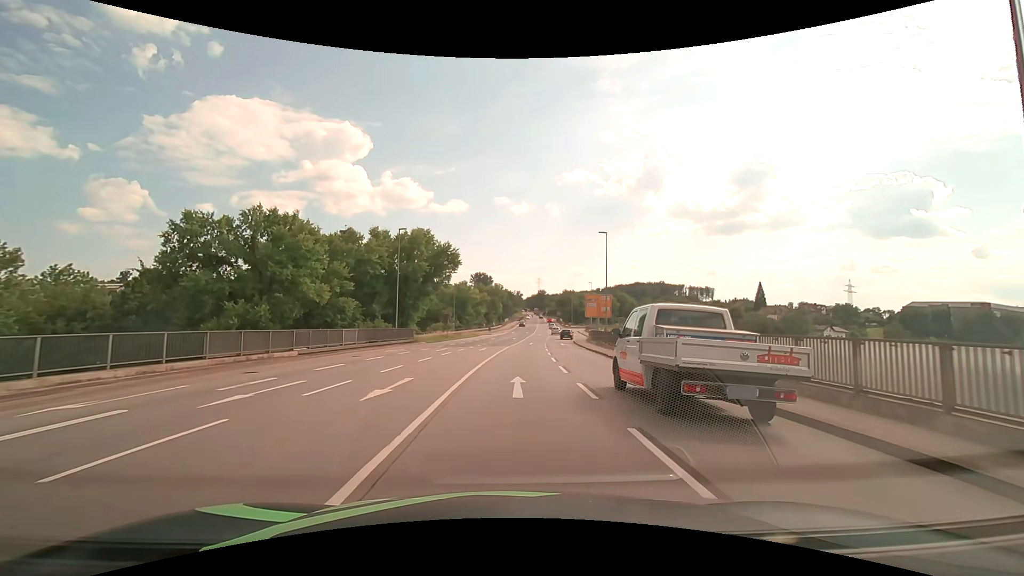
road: primary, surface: asphalt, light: Day
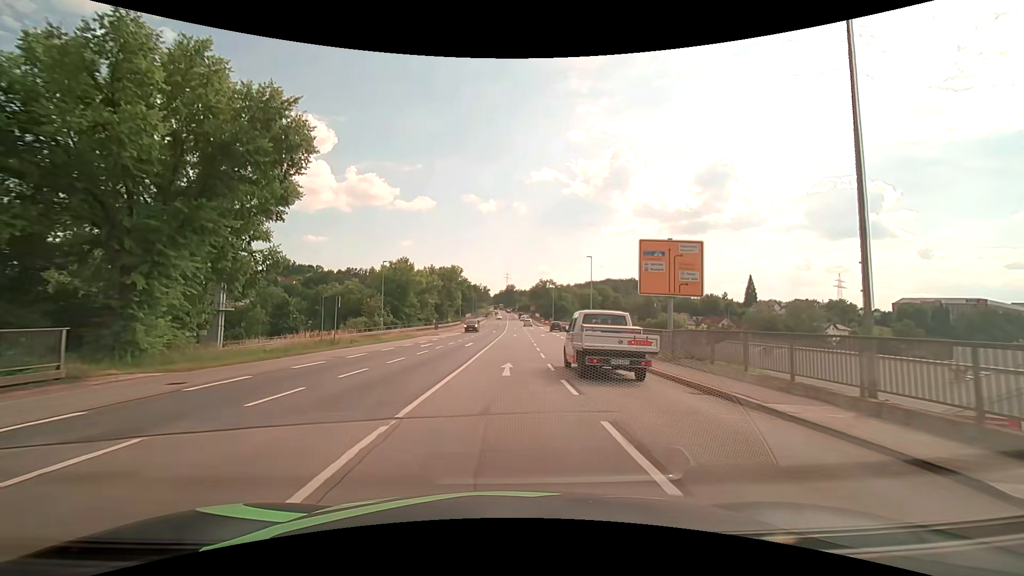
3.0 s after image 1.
(+1.2, +36.2) m; +3°
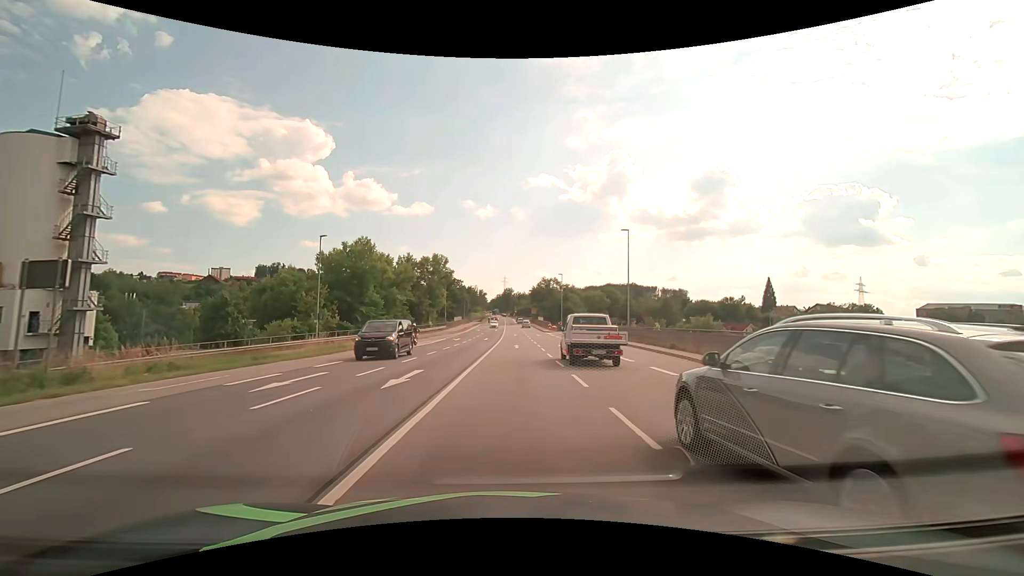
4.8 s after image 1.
(+0.1, +22.6) m; 0°
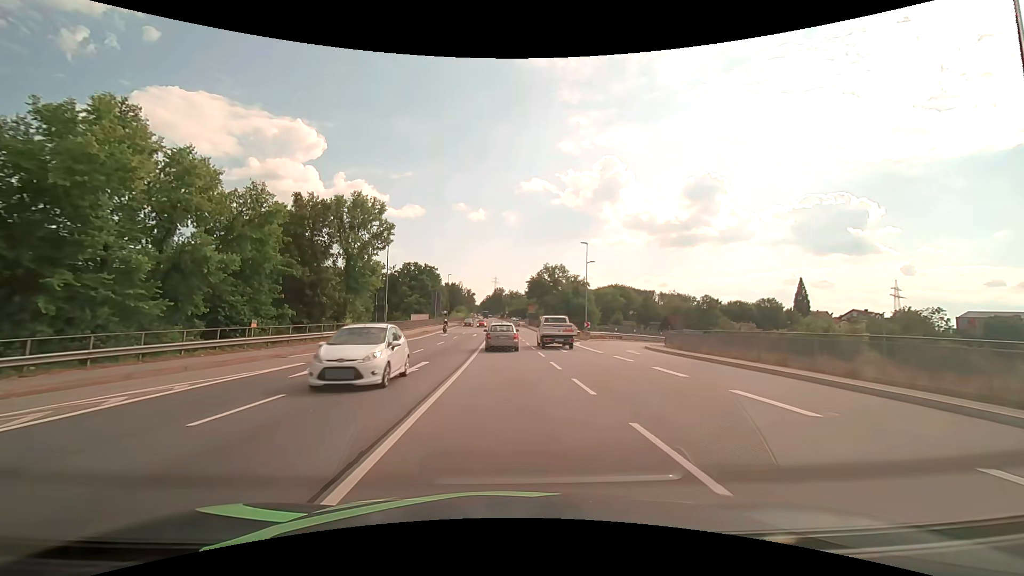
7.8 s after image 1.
(+0.6, +37.5) m; +1°
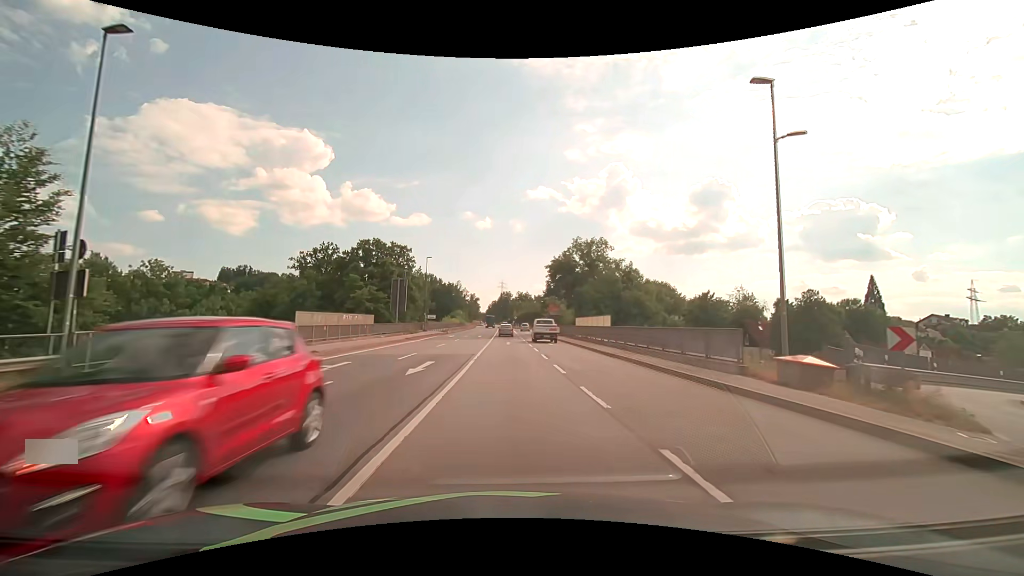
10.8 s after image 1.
(-0.2, +37.6) m; -1°
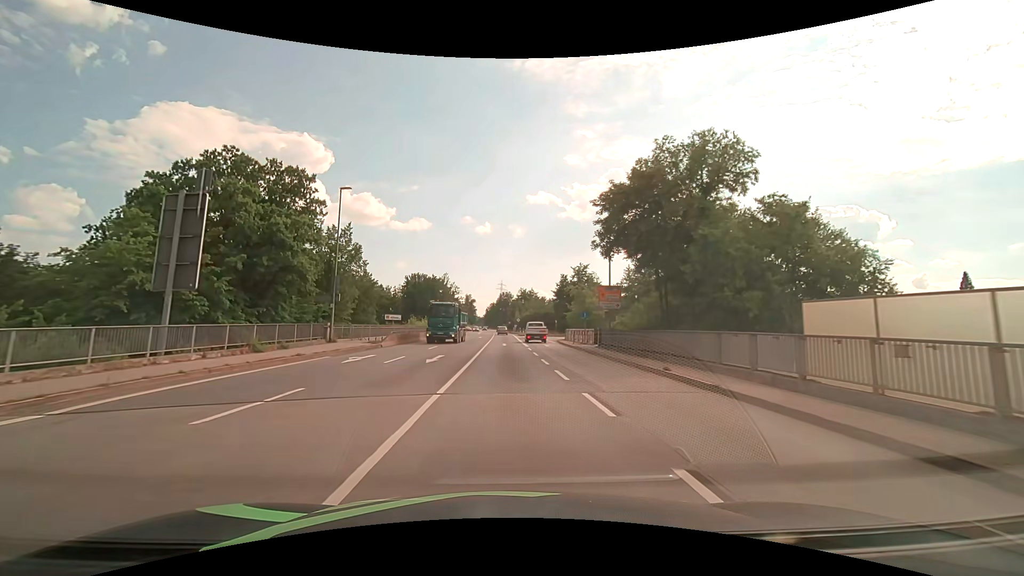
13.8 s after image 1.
(0.0, +37.5) m; 0°
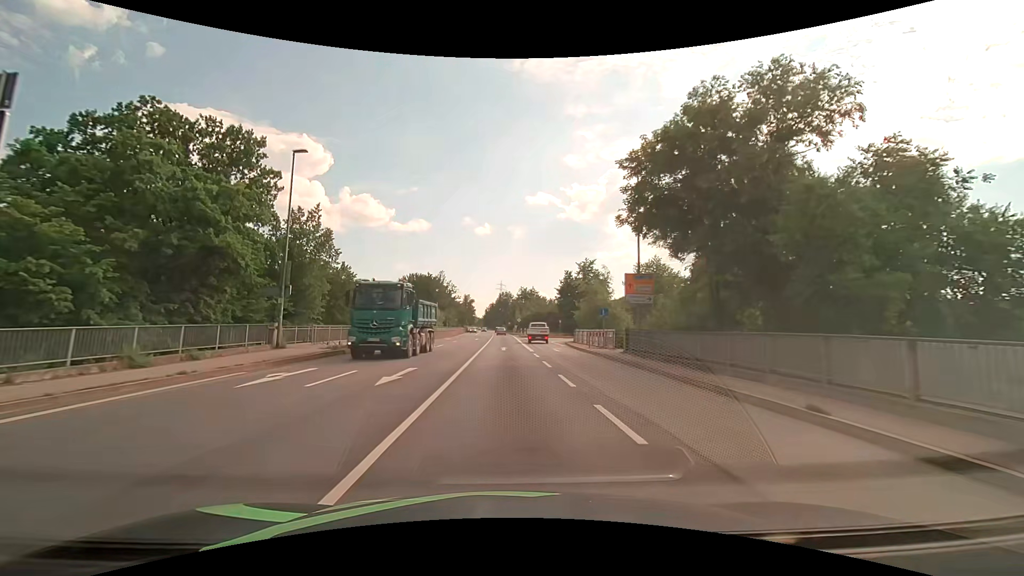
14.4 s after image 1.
(0.0, +7.5) m; 0°
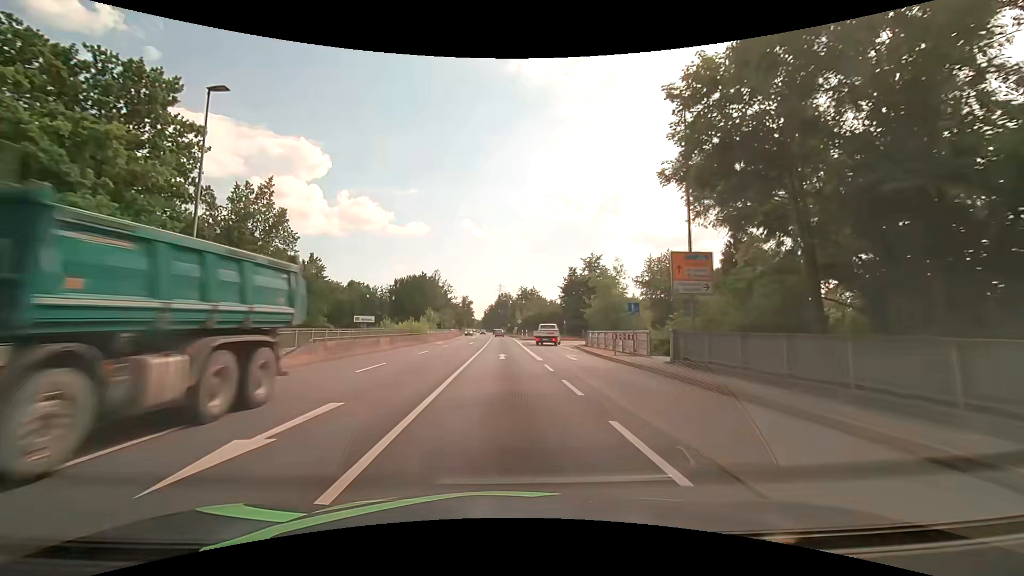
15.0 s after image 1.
(0.0, +7.5) m; 0°
(0, +10) (0, +20) (0, +30) (0, +40) (-1, +50) (-1, +60) (-1, +70) (-1, +80) (-1, +90) (-2, +100) m
